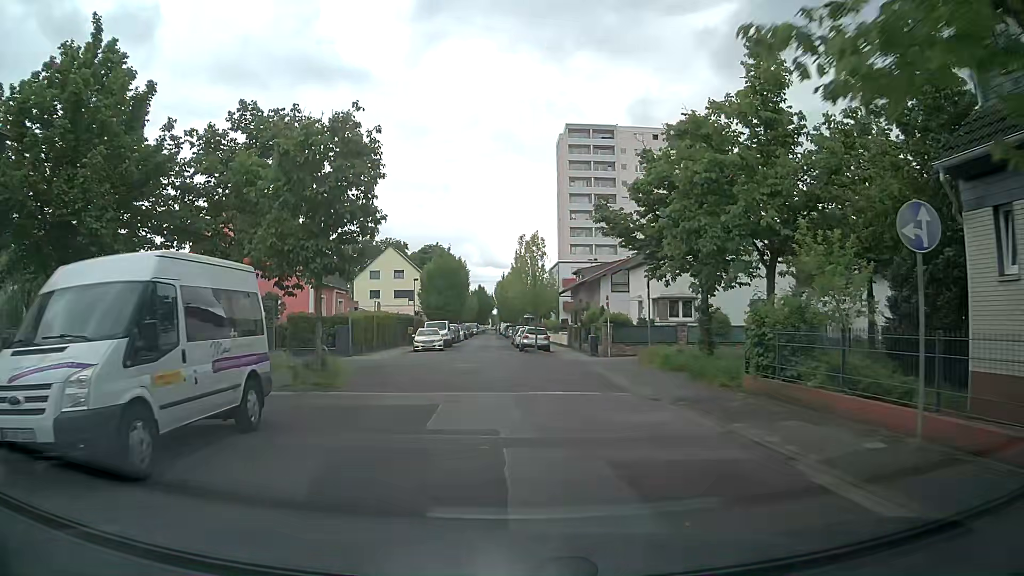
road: residential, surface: asphalt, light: Day
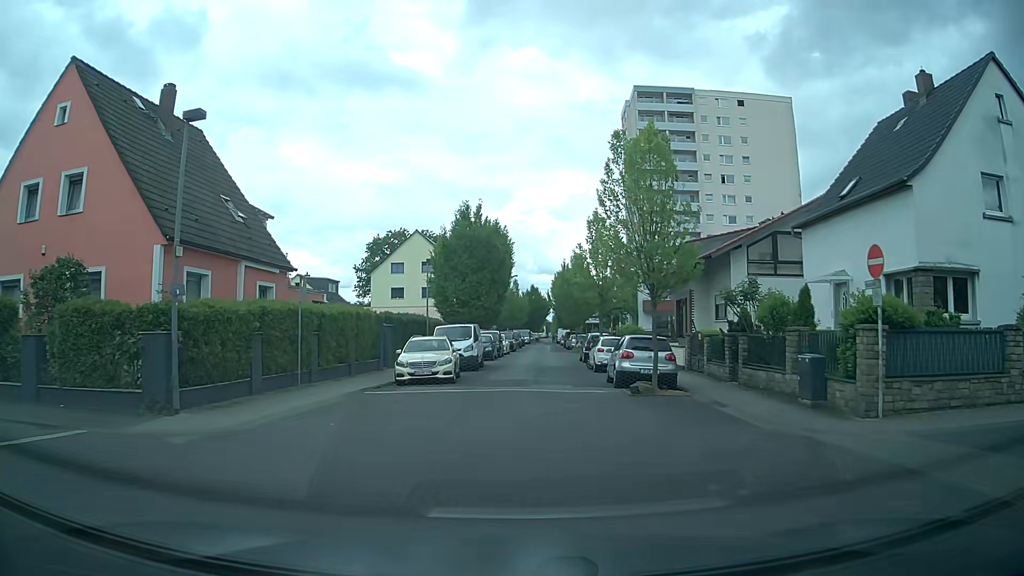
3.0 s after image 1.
(-0.8, +21.1) m; -5°
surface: paving_stones
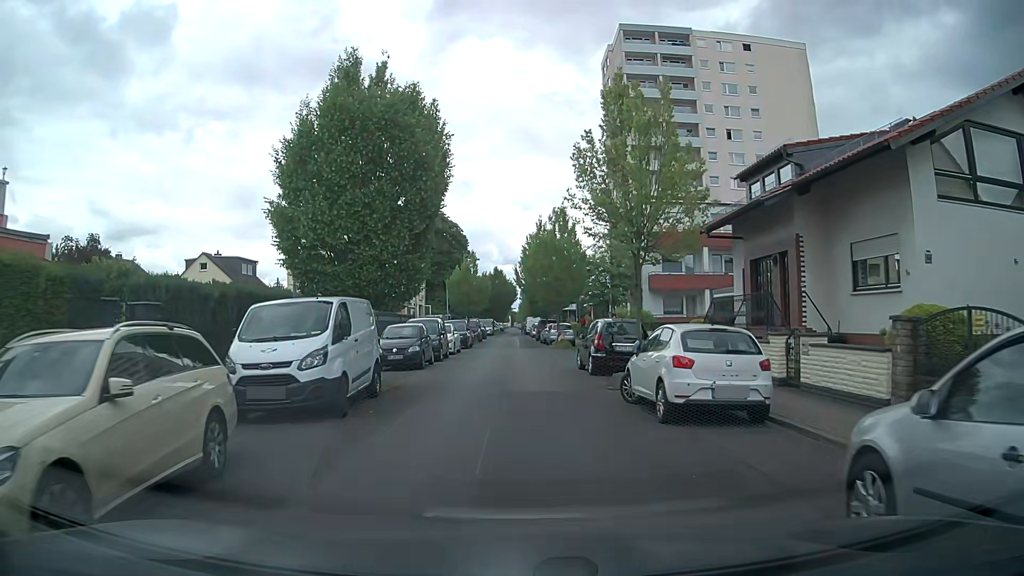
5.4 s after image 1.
(+0.7, +17.7) m; +2°
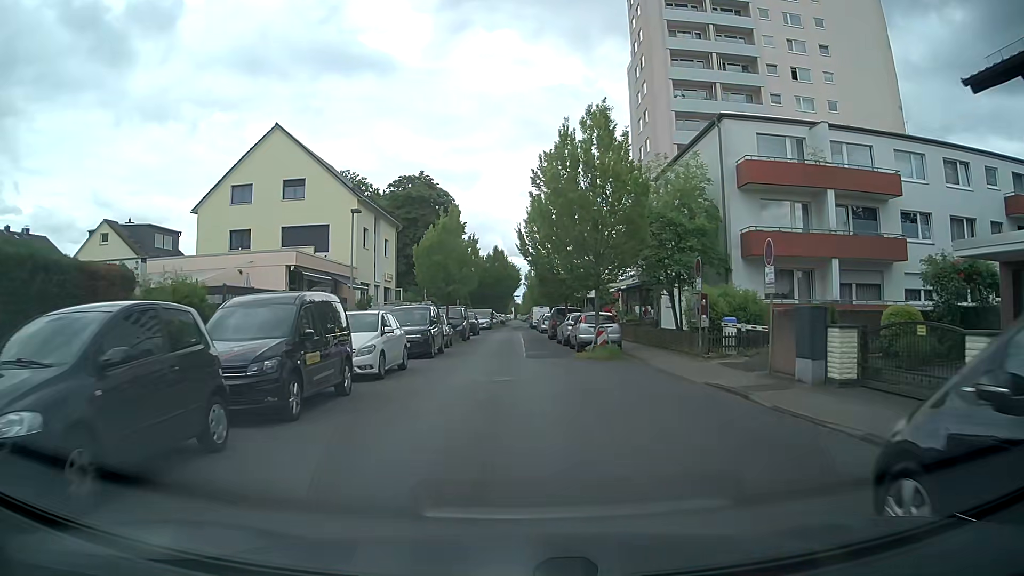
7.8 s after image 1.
(+0.4, +18.5) m; +2°
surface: asphalt
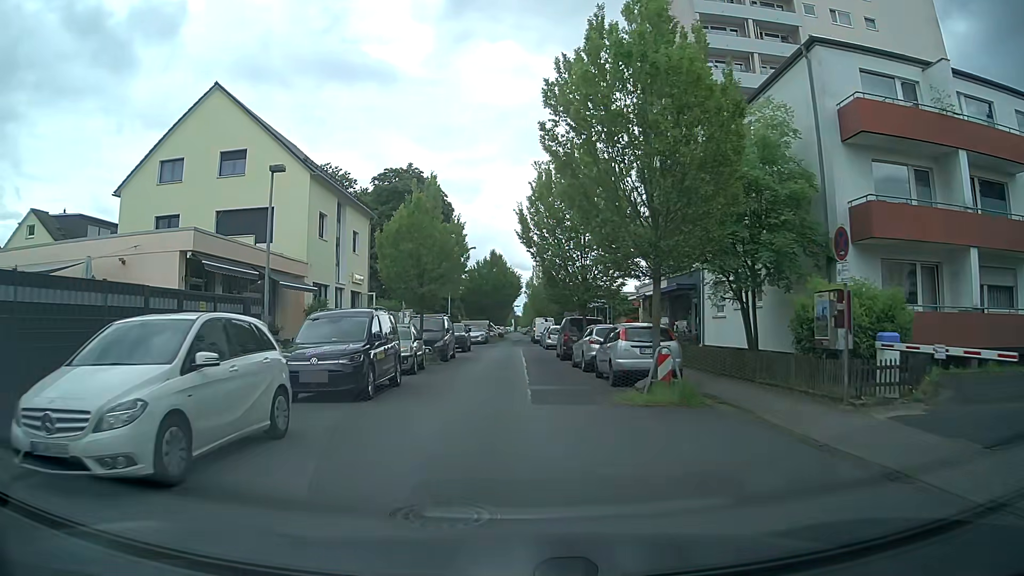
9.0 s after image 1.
(-0.2, +9.5) m; -1°
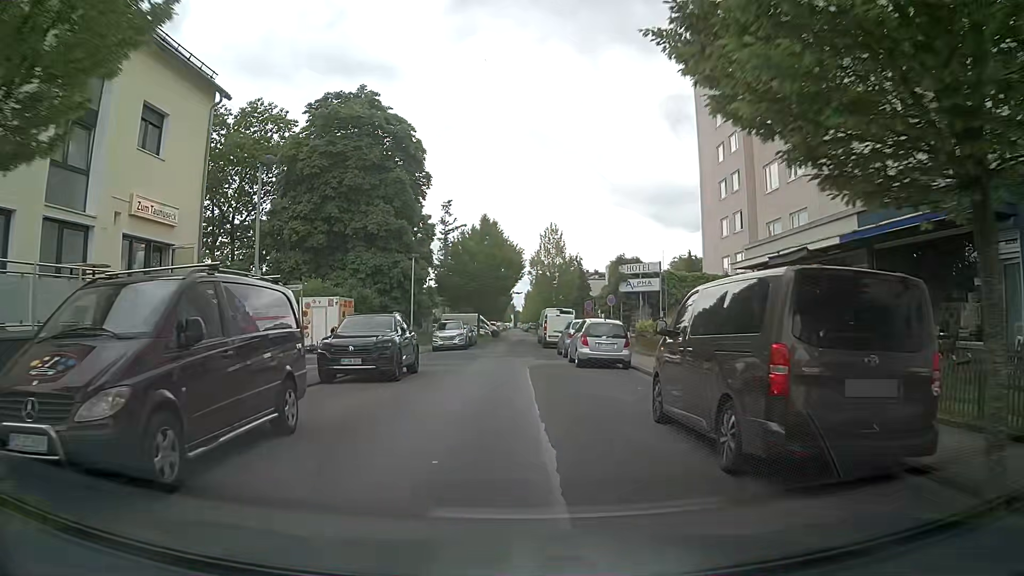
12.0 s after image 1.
(0.0, +22.7) m; 0°
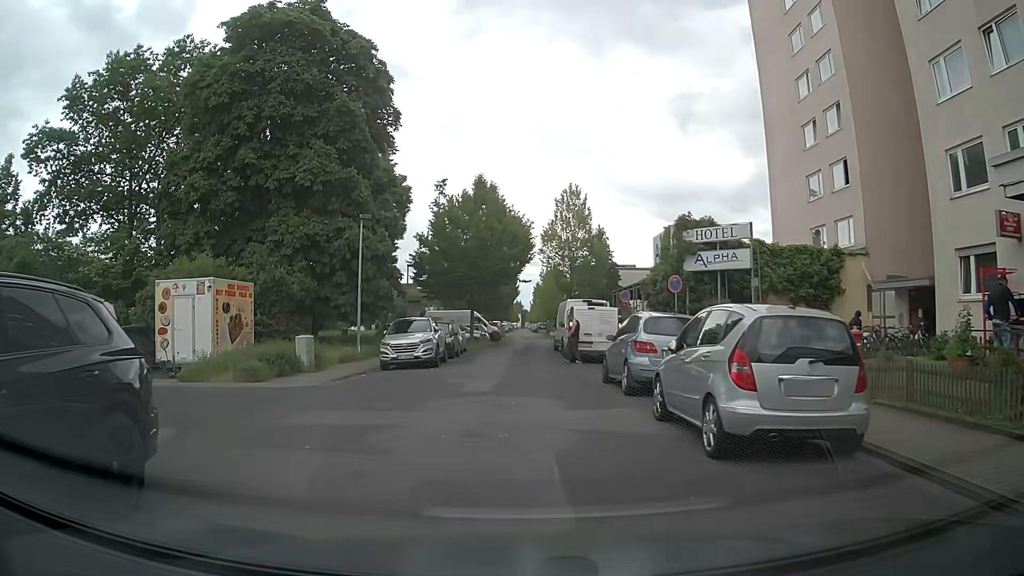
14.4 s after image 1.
(-0.1, +14.8) m; 0°
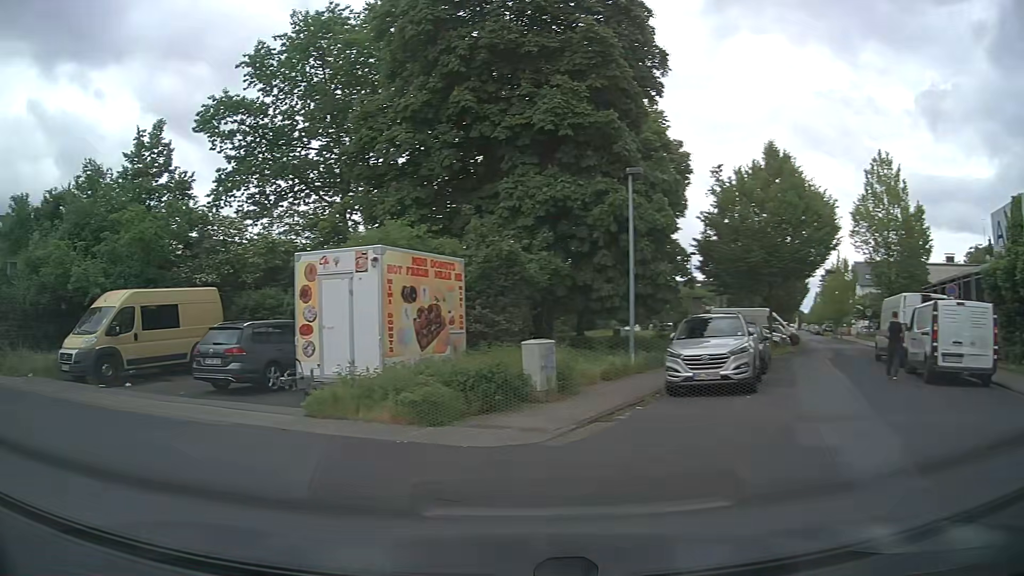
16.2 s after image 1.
(-1.0, +7.8) m; -21°
